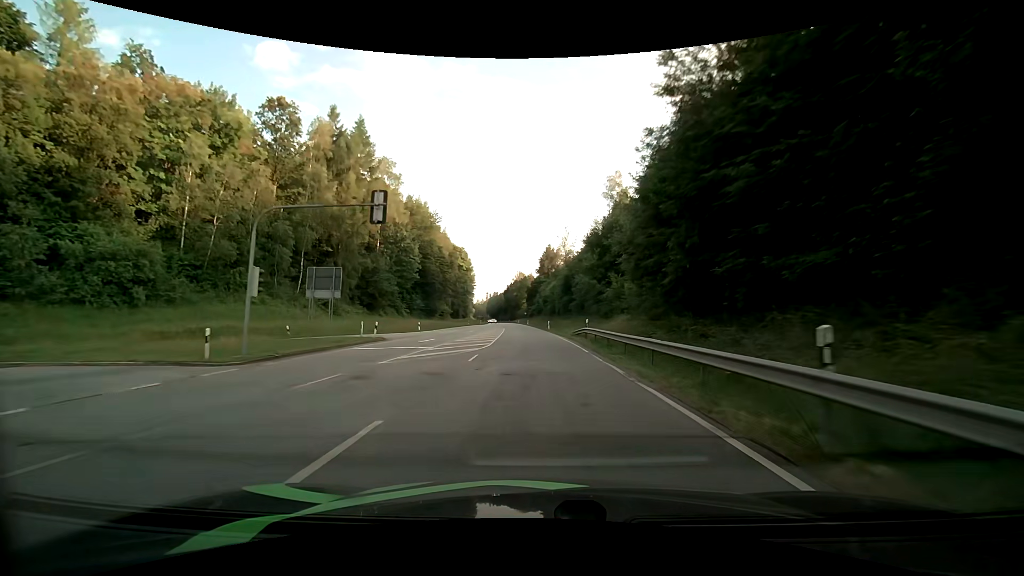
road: primary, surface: asphalt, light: Day
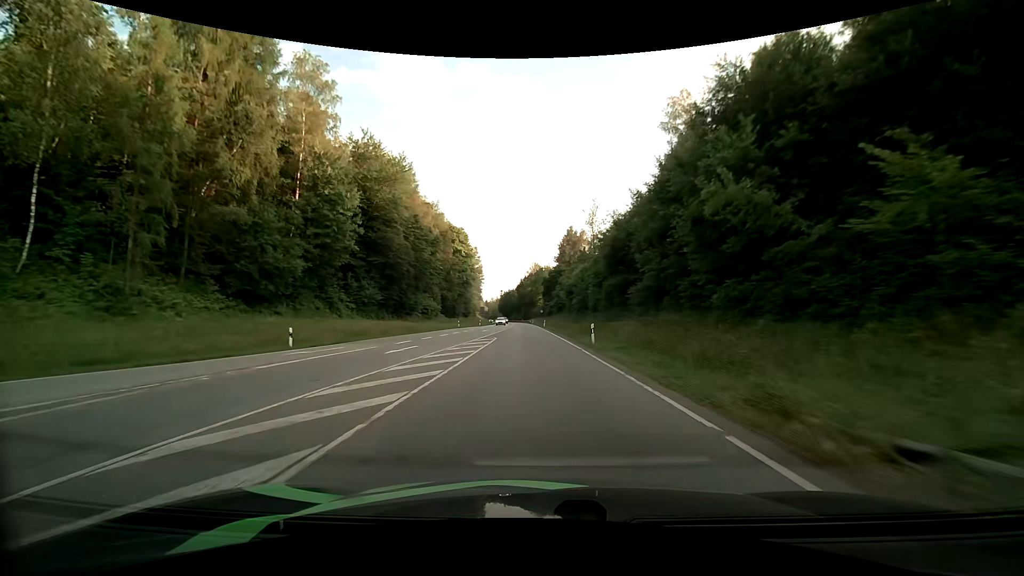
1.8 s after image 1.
(-0.6, +33.6) m; -2°
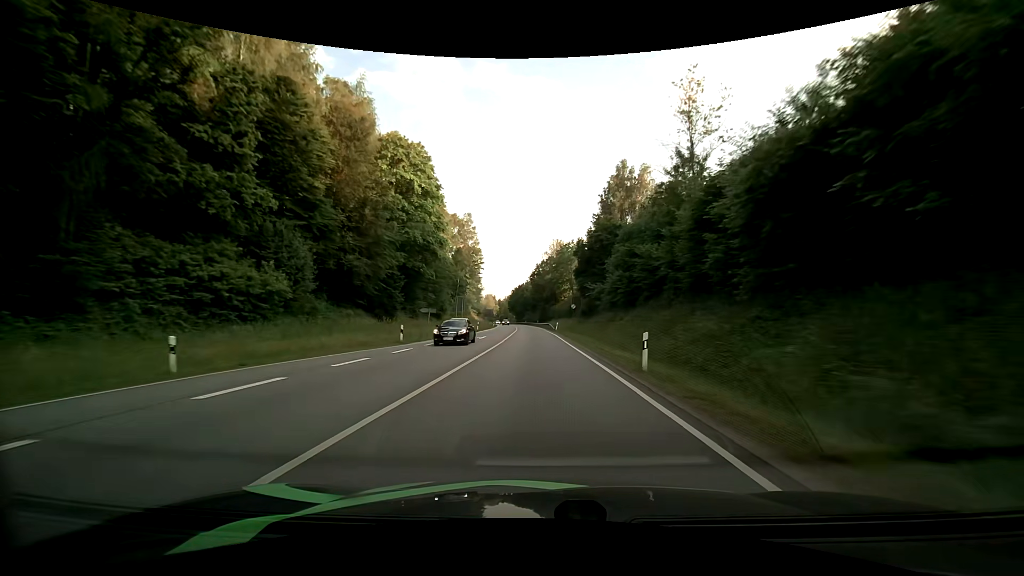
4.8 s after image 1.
(-1.3, +61.3) m; -2°
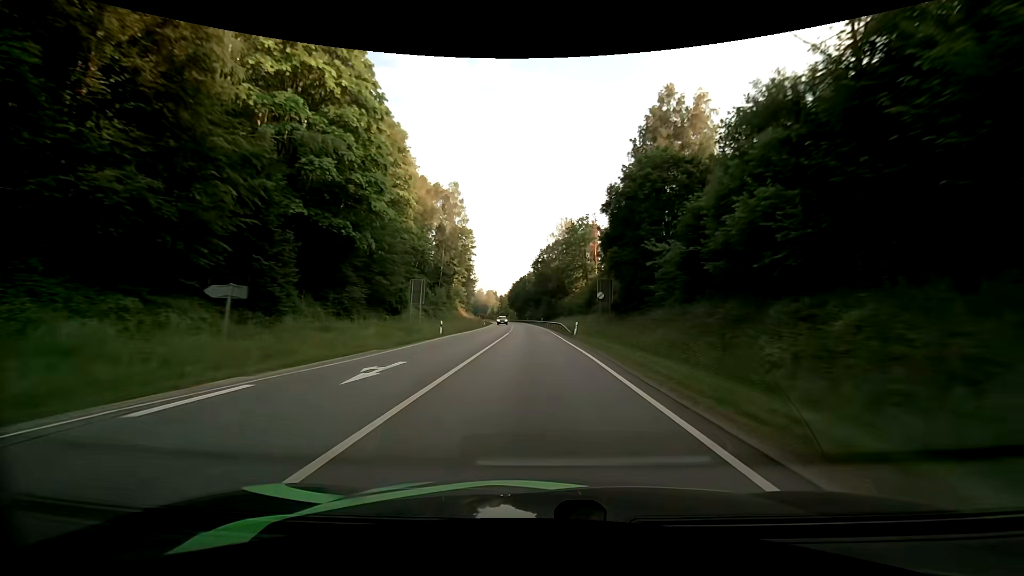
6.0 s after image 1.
(-0.1, +26.0) m; 0°
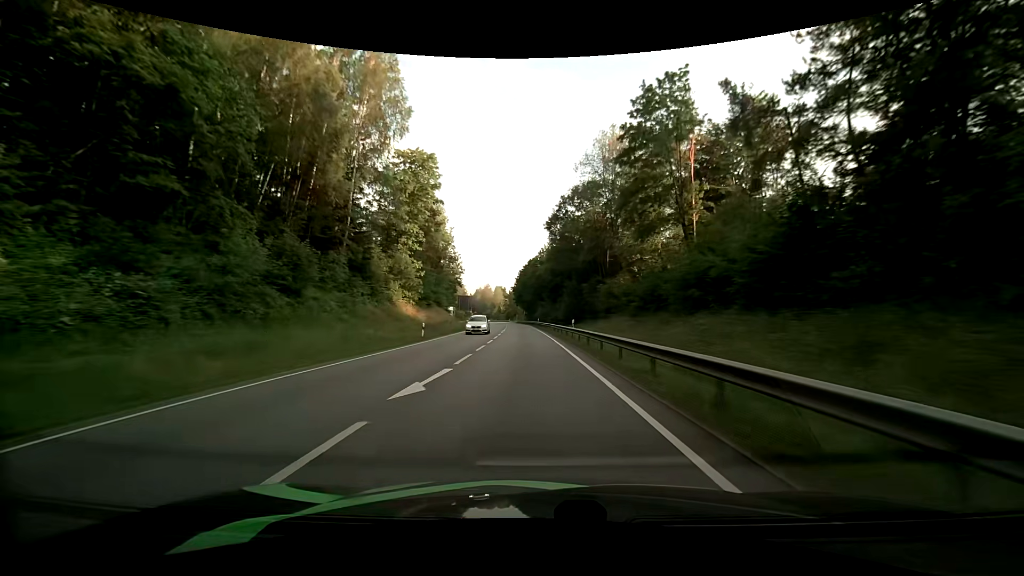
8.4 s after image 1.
(-0.6, +53.3) m; -1°
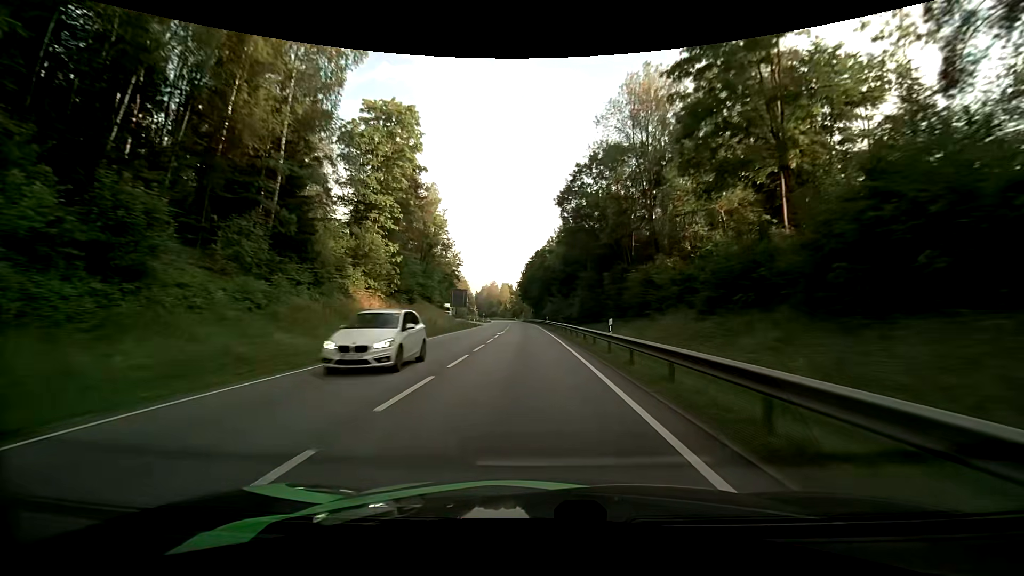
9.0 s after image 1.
(-0.2, +13.6) m; -1°
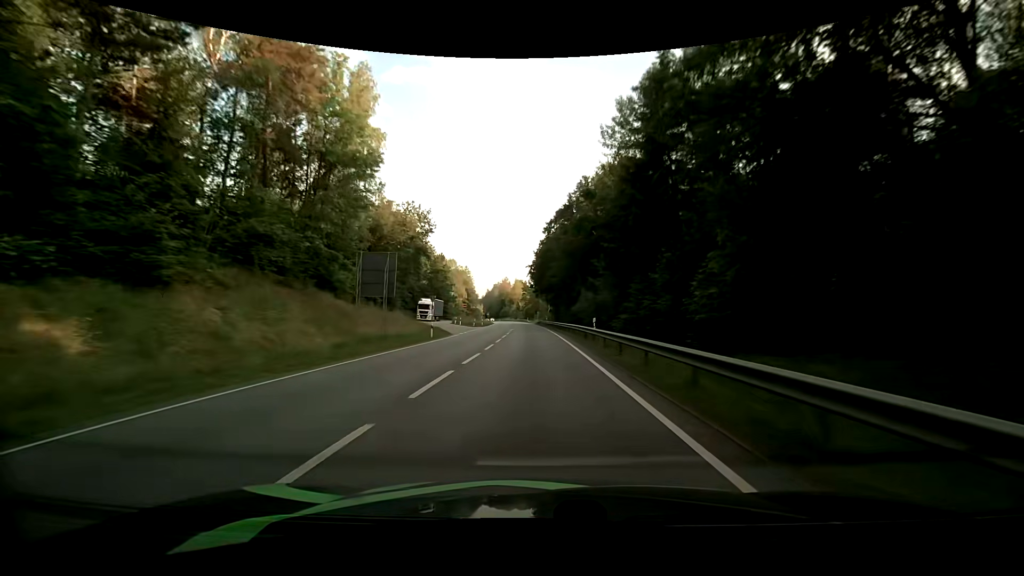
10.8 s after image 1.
(-1.1, +40.9) m; -3°
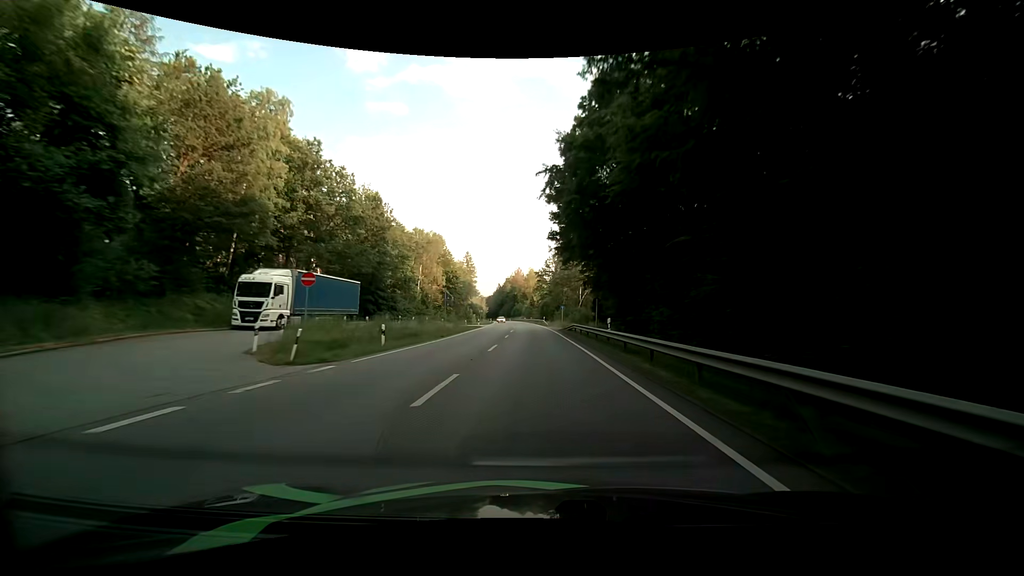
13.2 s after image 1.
(-0.9, +55.5) m; -2°
(0, +10) (0, +20) (0, +30) (0, +40) (0, +50) (-1, +60) (-1, +70) (-1, +80) (-2, +90) (-3, +100) m
